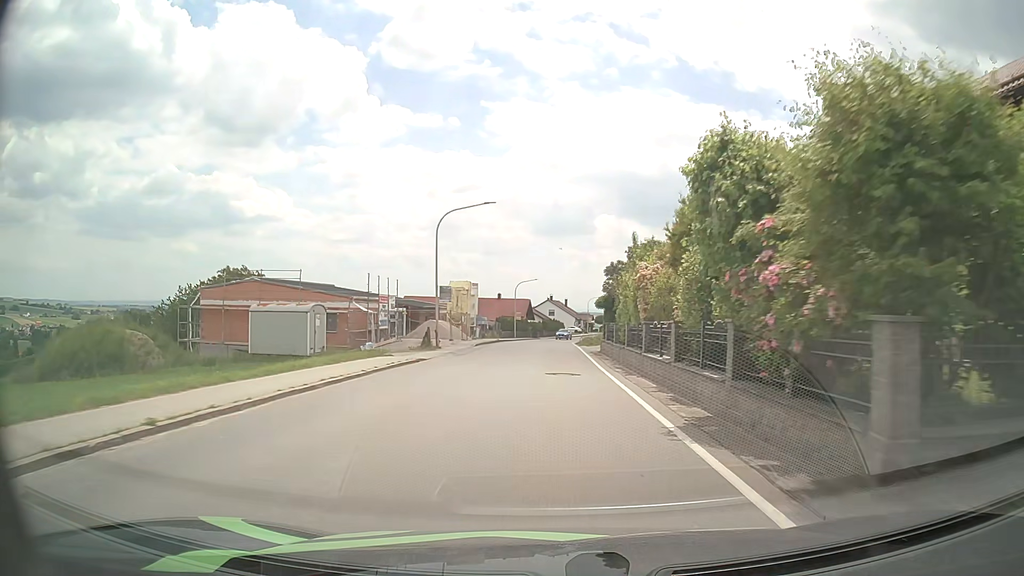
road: secondary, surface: asphalt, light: Day
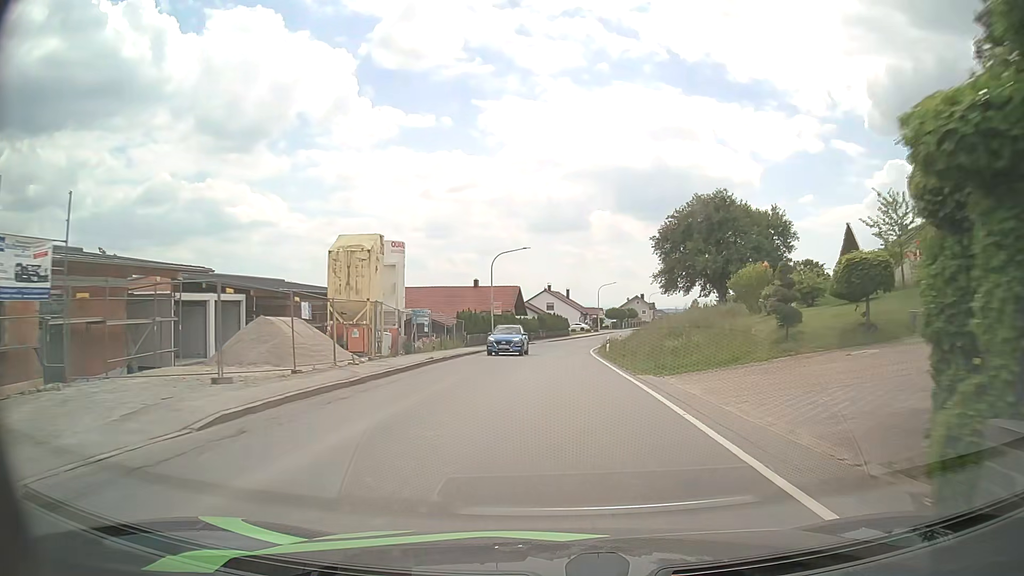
(+0.1, +32.2) m; 0°
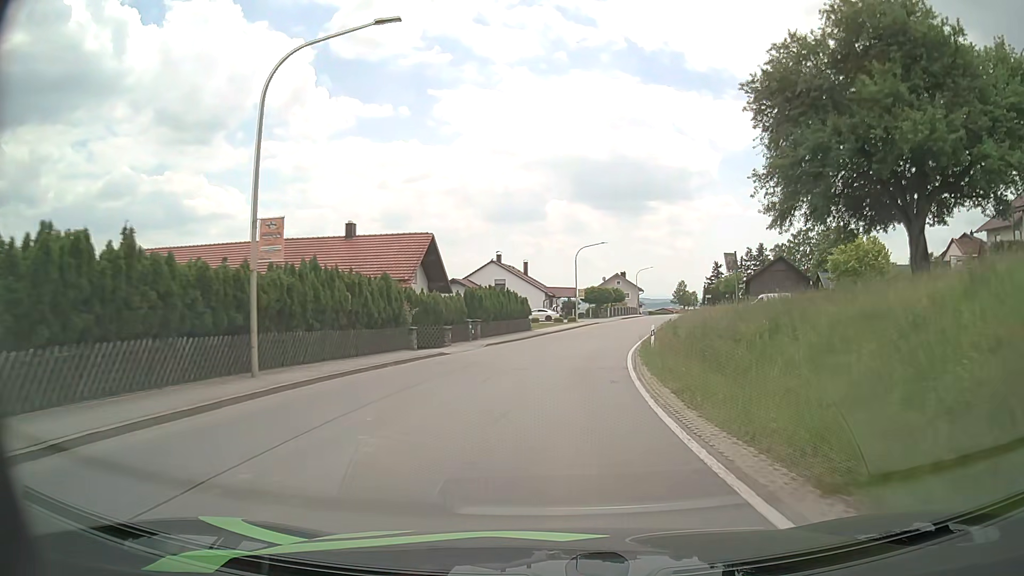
(+0.8, +38.2) m; +3°
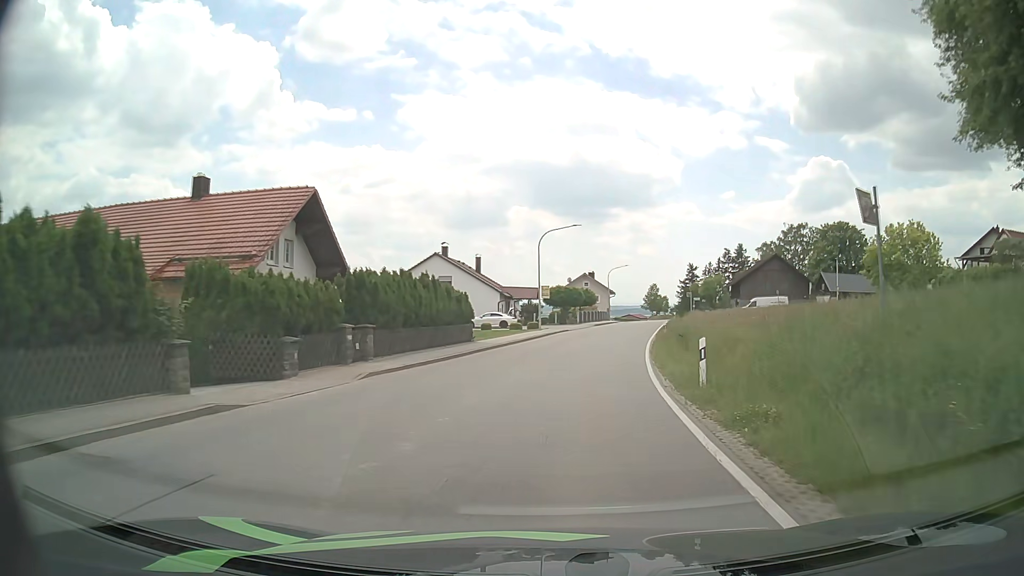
(+0.4, +14.9) m; +3°
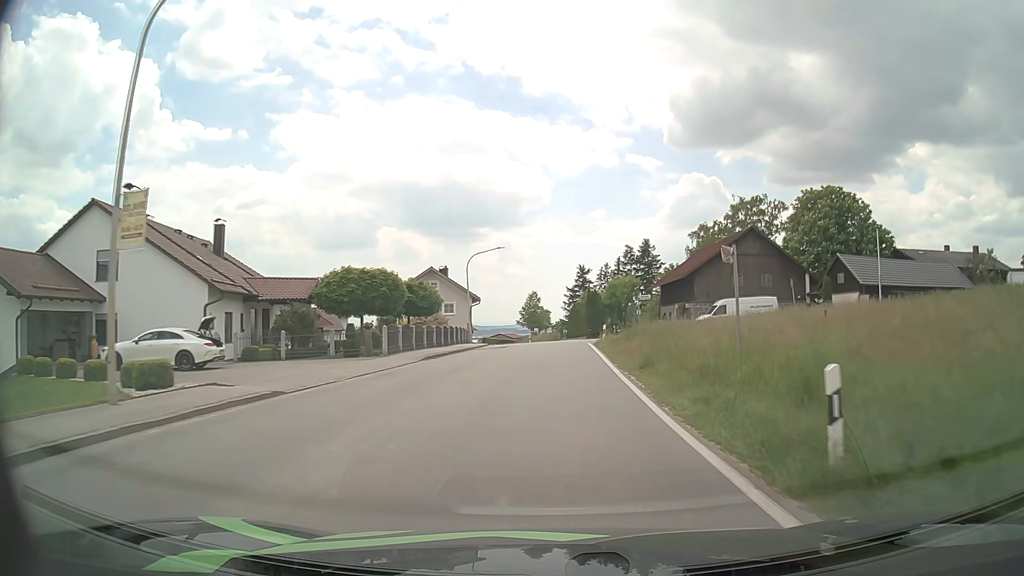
(+3.9, +38.0) m; +11°
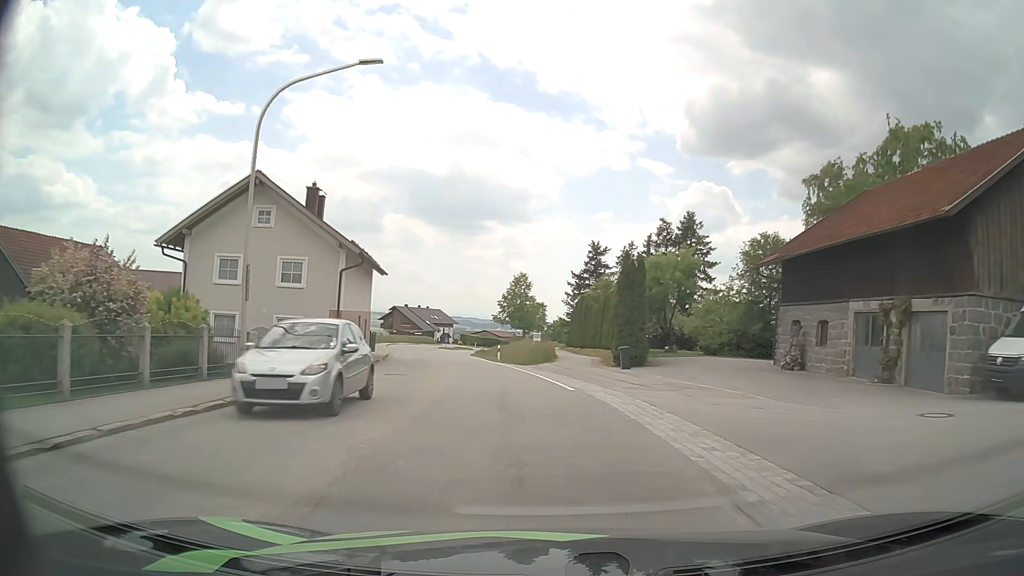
(+0.9, +38.1) m; 0°
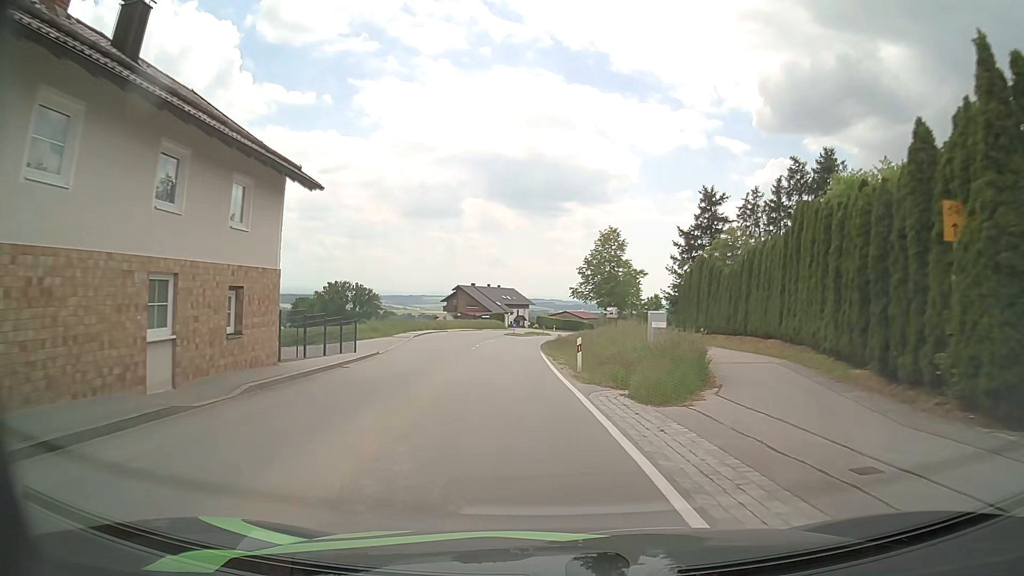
(-1.2, +22.5) m; -6°
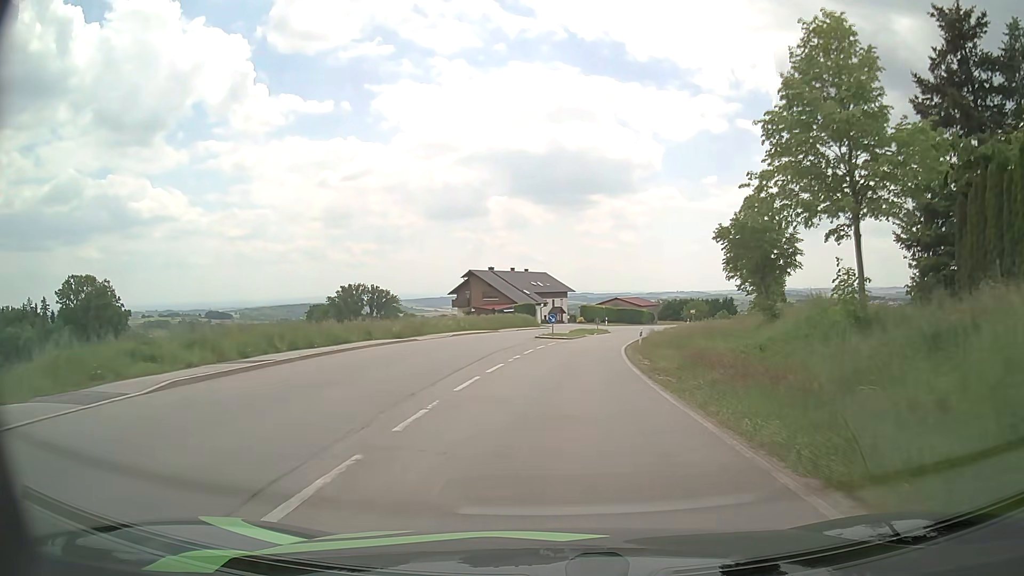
(-2.3, +36.6) m; -3°
(0, +10) (+1, +20) (+2, +30) (+3, +40) (+5, +50) (+7, +59) (+9, +69) (+12, +79) (+15, +88) (+19, +98) m
